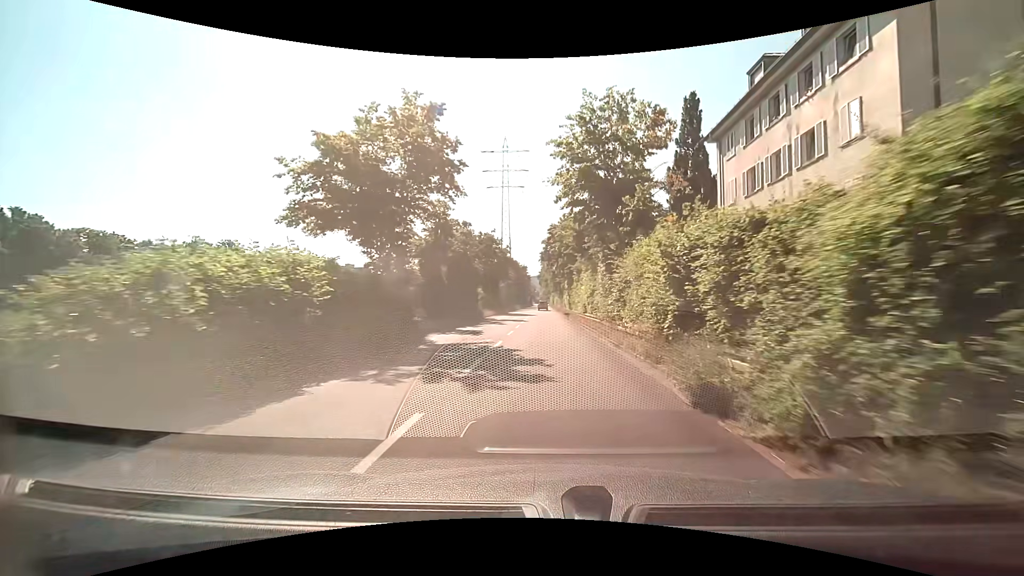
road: trunk_link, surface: asphalt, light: Day
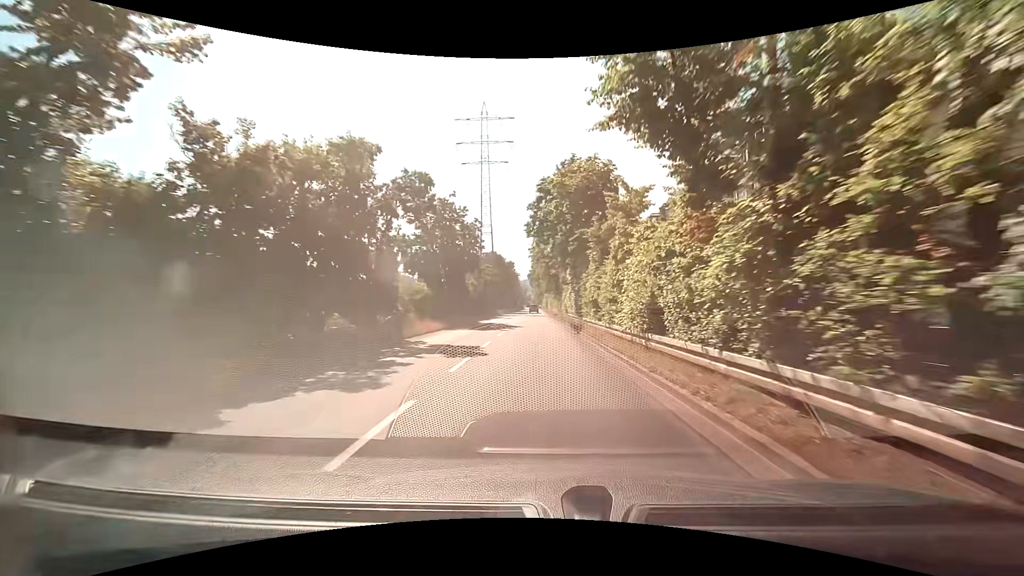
(+0.2, +23.0) m; 0°
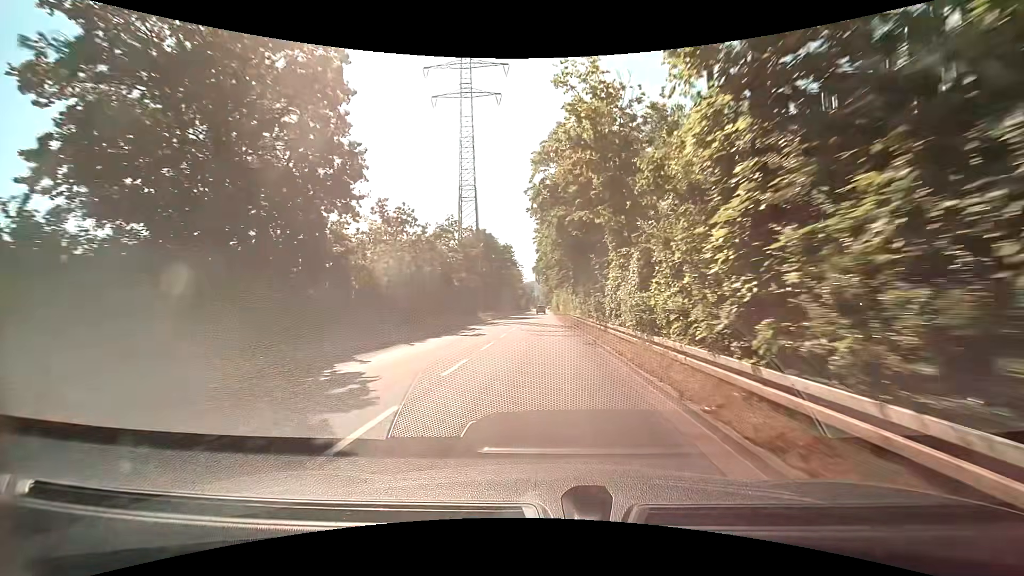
(+0.1, +30.5) m; -1°
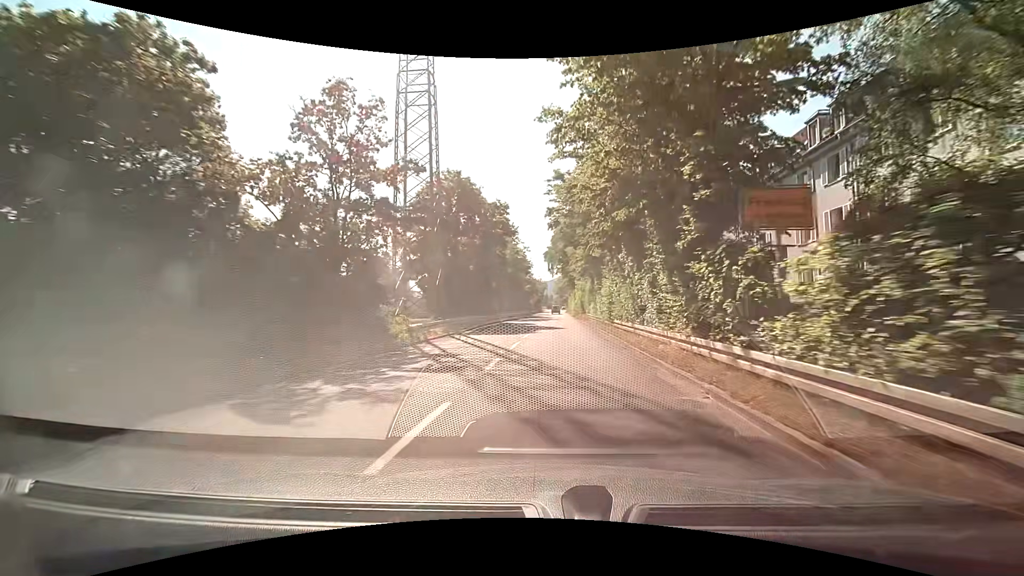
(-0.2, +29.9) m; -1°
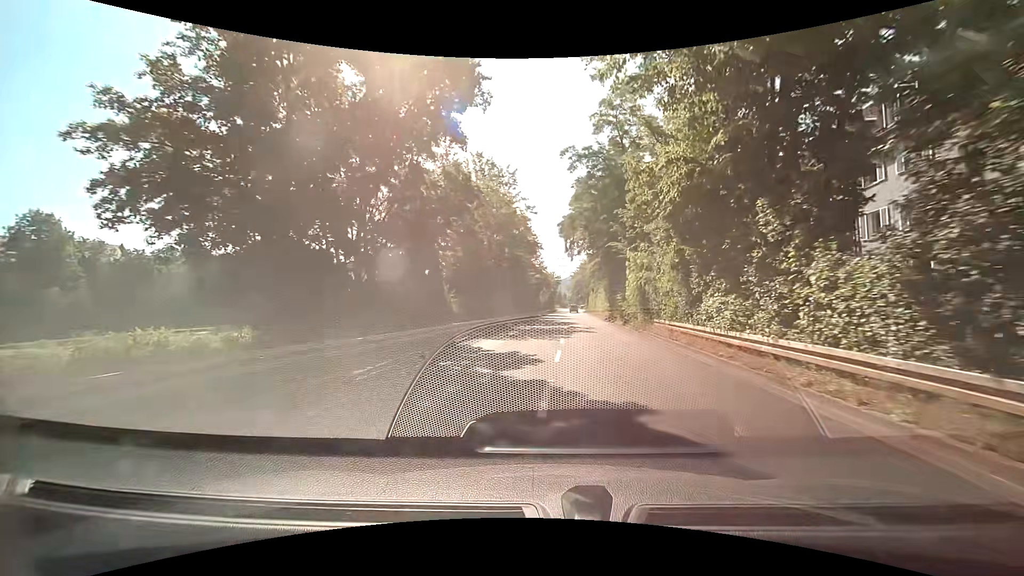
(-0.6, +28.0) m; -2°
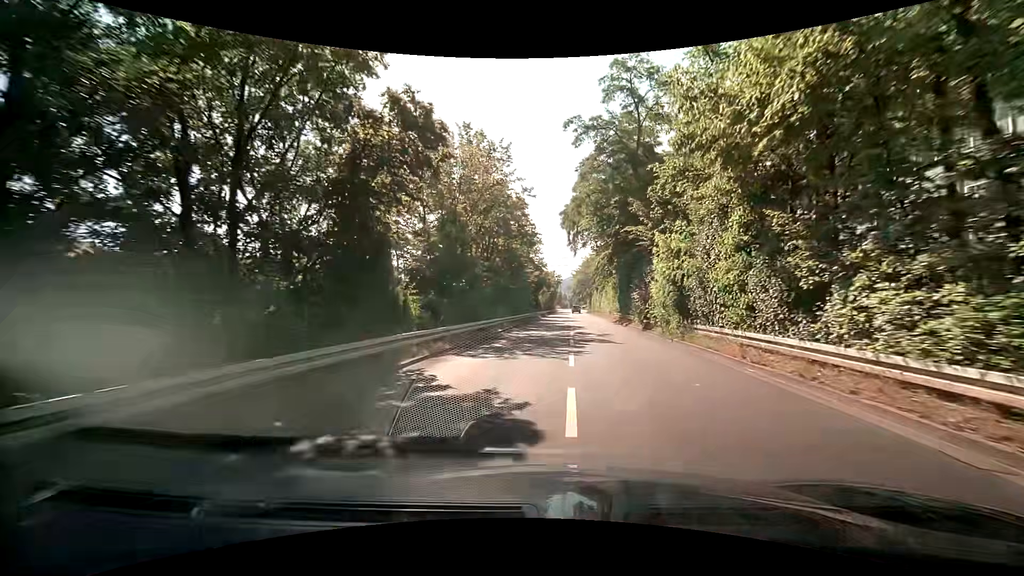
(+0.1, +6.8) m; +1°
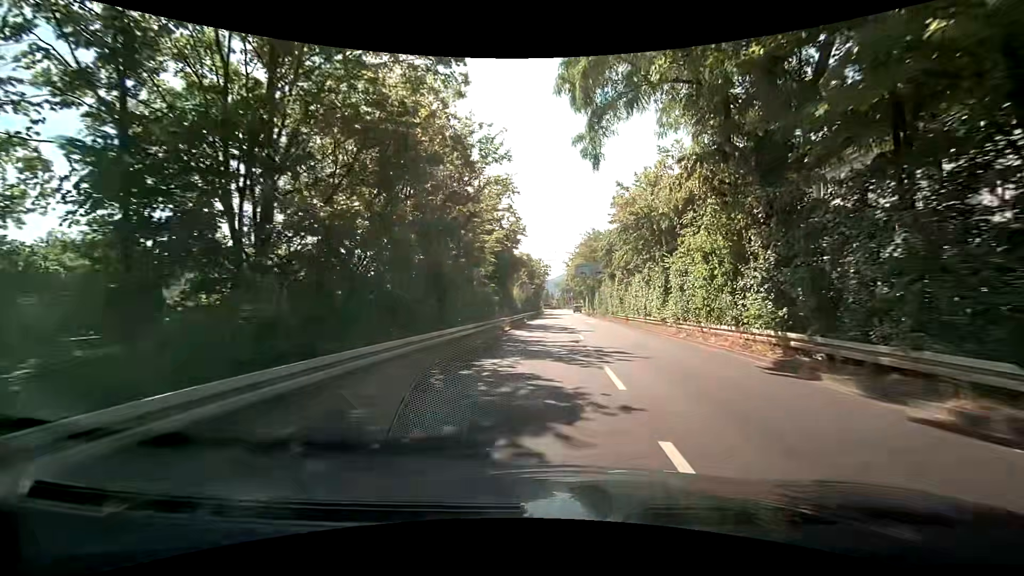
(+0.3, +33.2) m; +1°
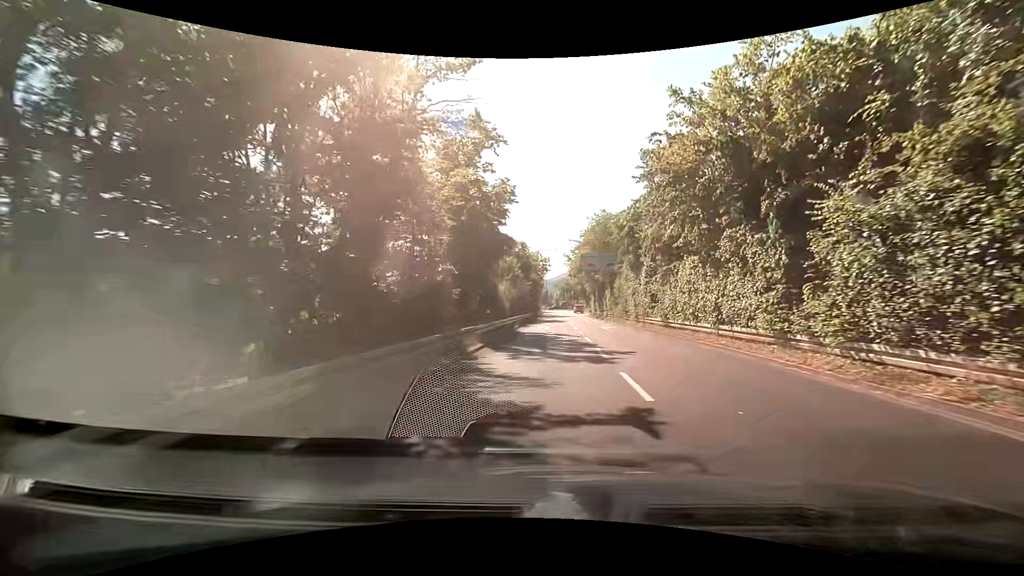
(0.0, +12.9) m; 0°
(0, +10) (0, +20) (0, +30) (0, +40) (+1, +50) (+1, +60) (+1, +70) (+2, +80) (+3, +90) (+4, +100) m
